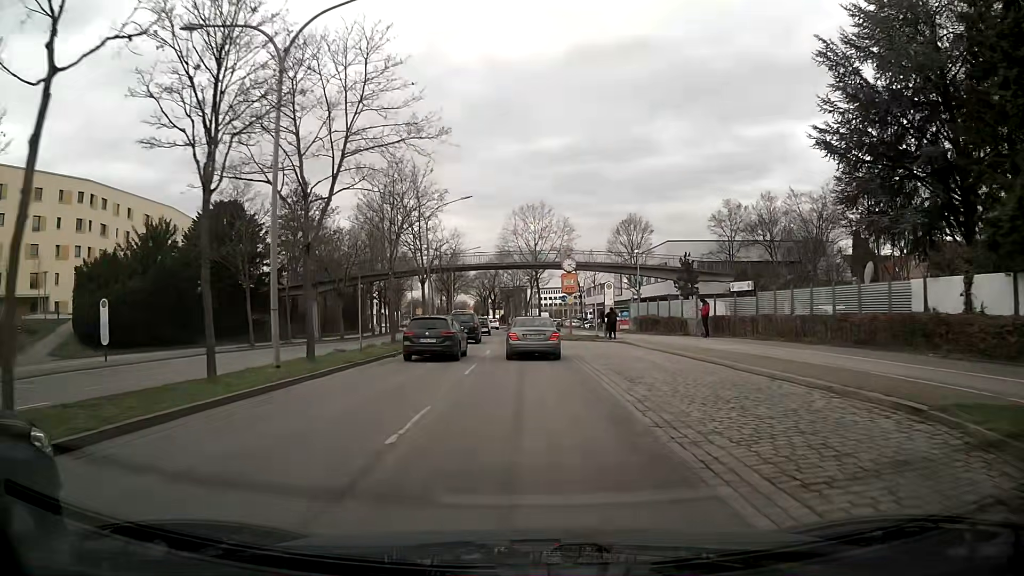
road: primary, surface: asphalt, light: Day
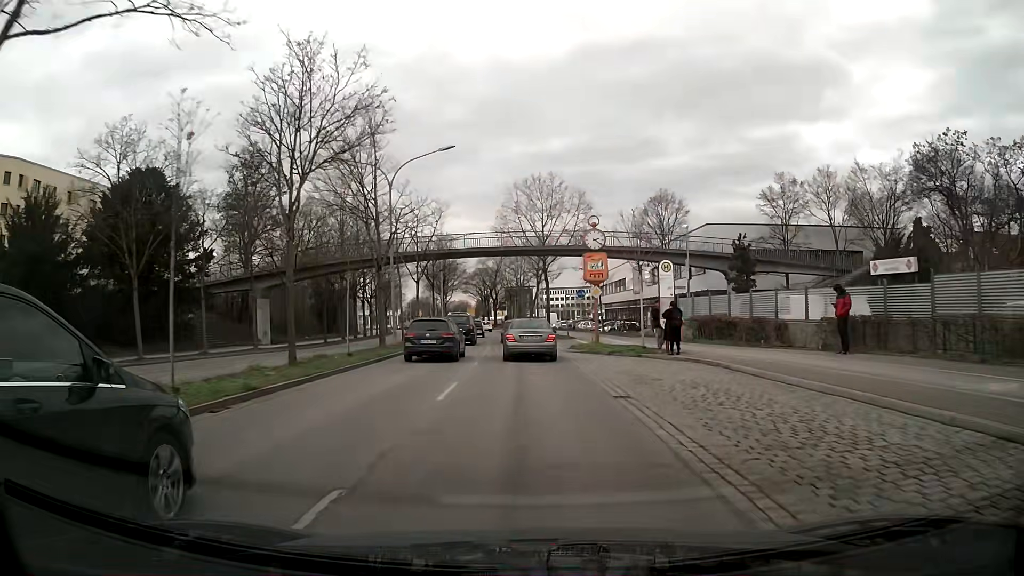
(0.0, +14.2) m; 0°
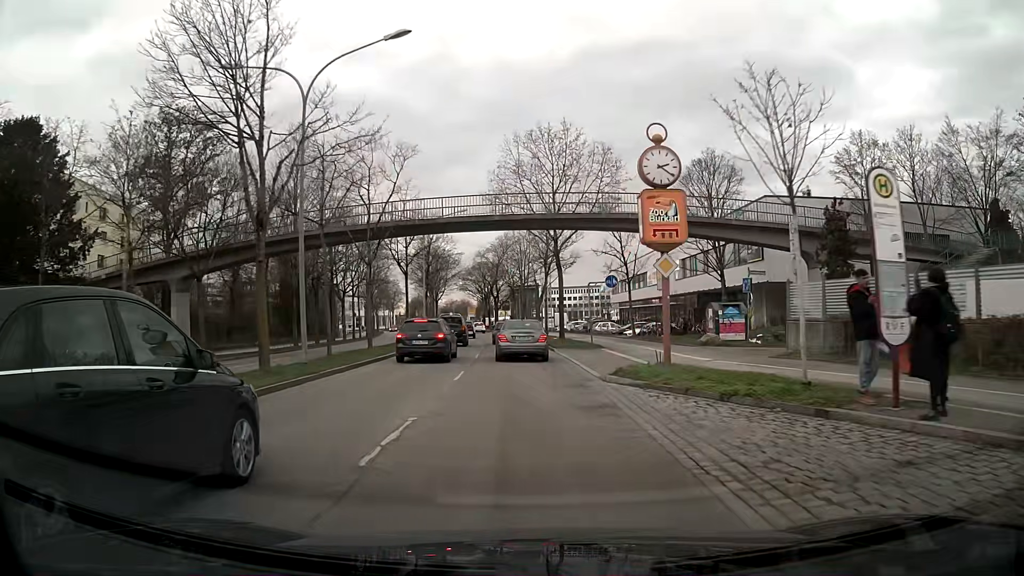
(-0.1, +14.1) m; -1°
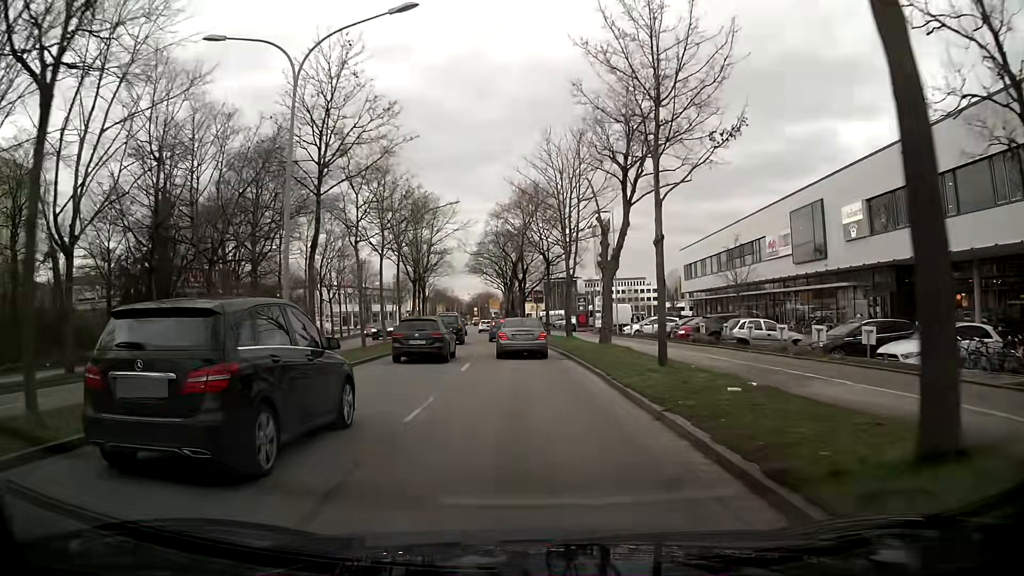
(-1.0, +34.3) m; -3°
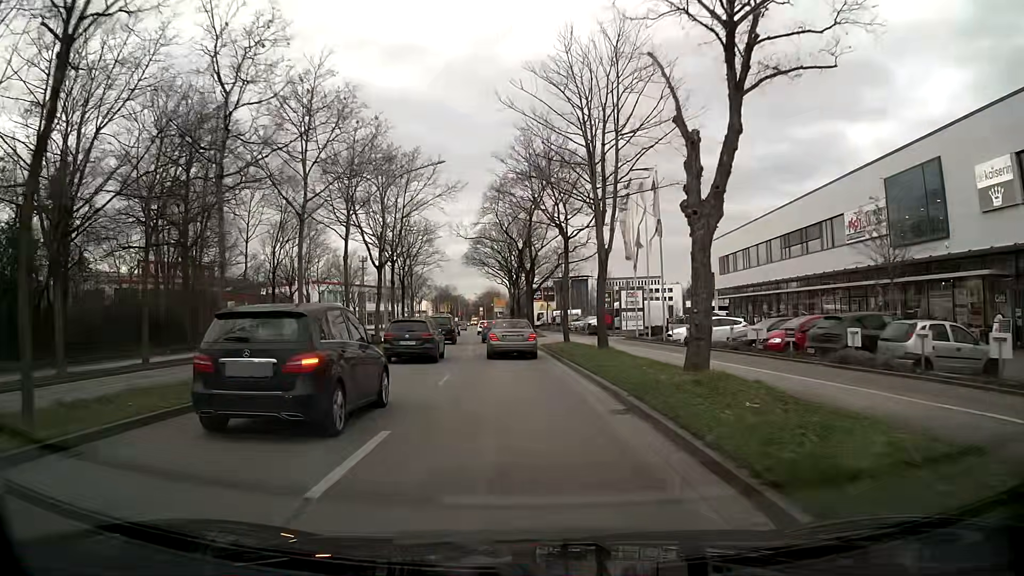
(-0.1, +12.9) m; 0°
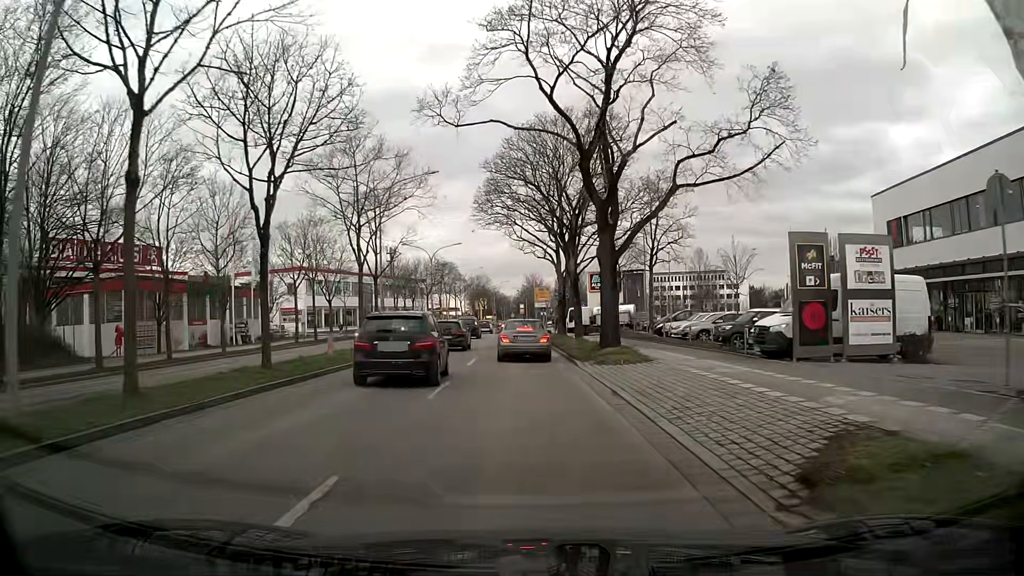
(-1.4, +29.9) m; -5°
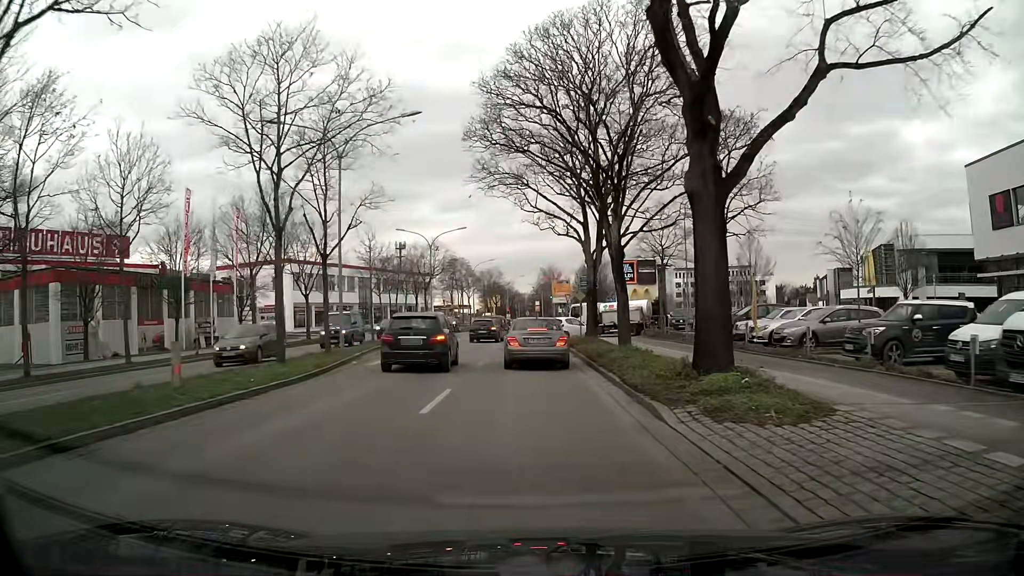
(0.0, +11.0) m; -1°
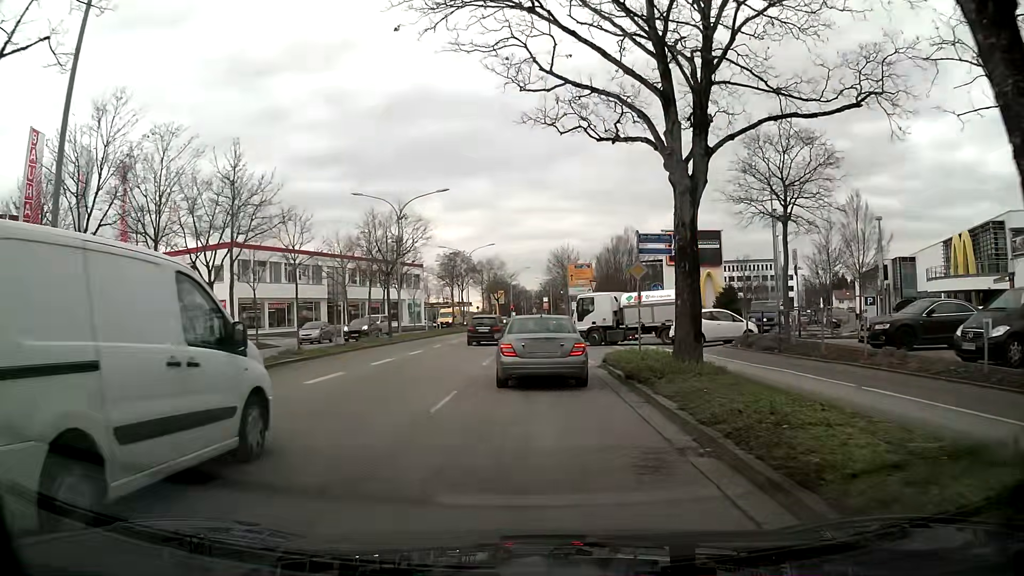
(-0.1, +17.8) m; -1°
